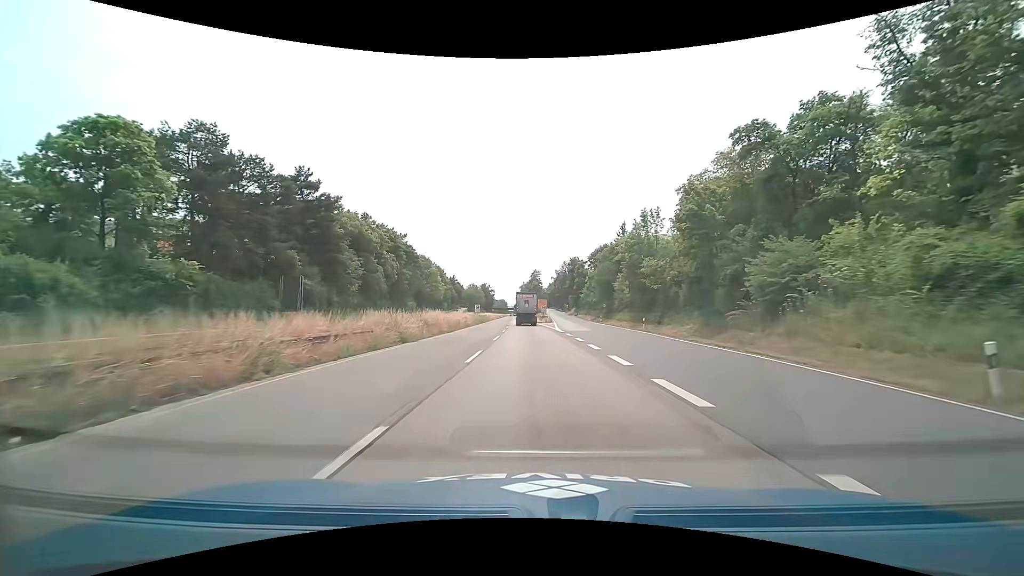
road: trunk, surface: asphalt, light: Day
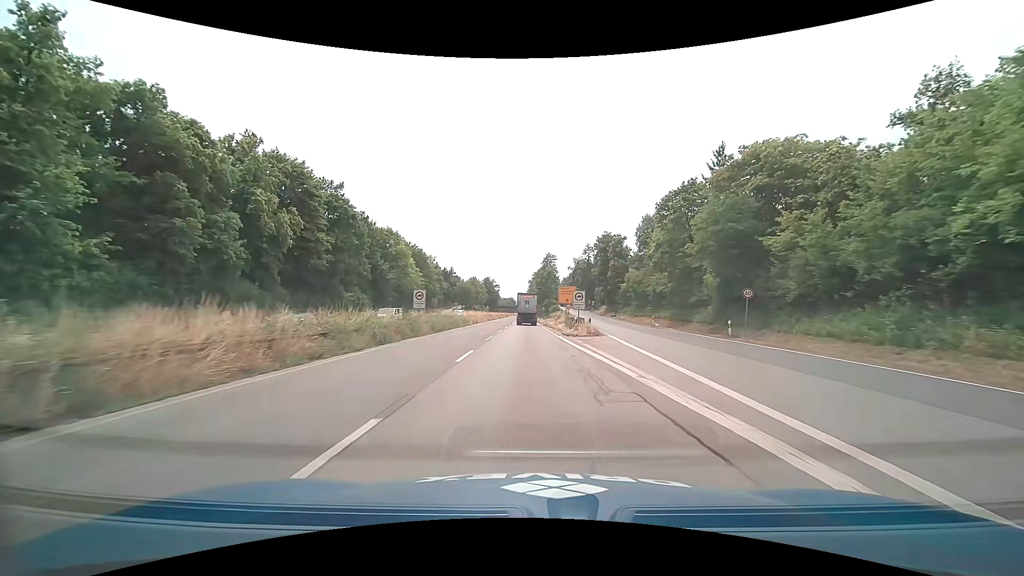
(-0.9, +48.3) m; -2°
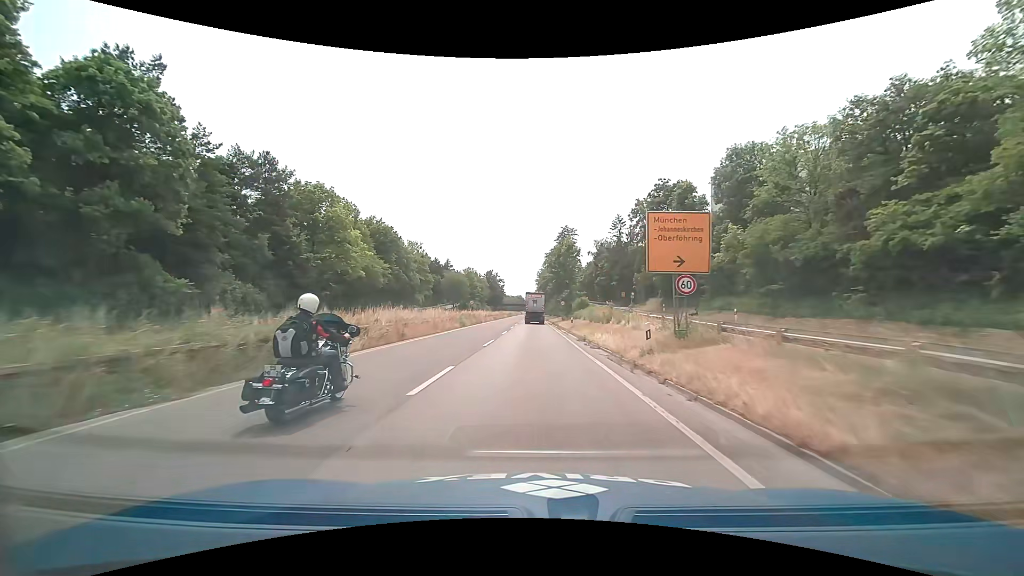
(-0.2, +39.9) m; -1°
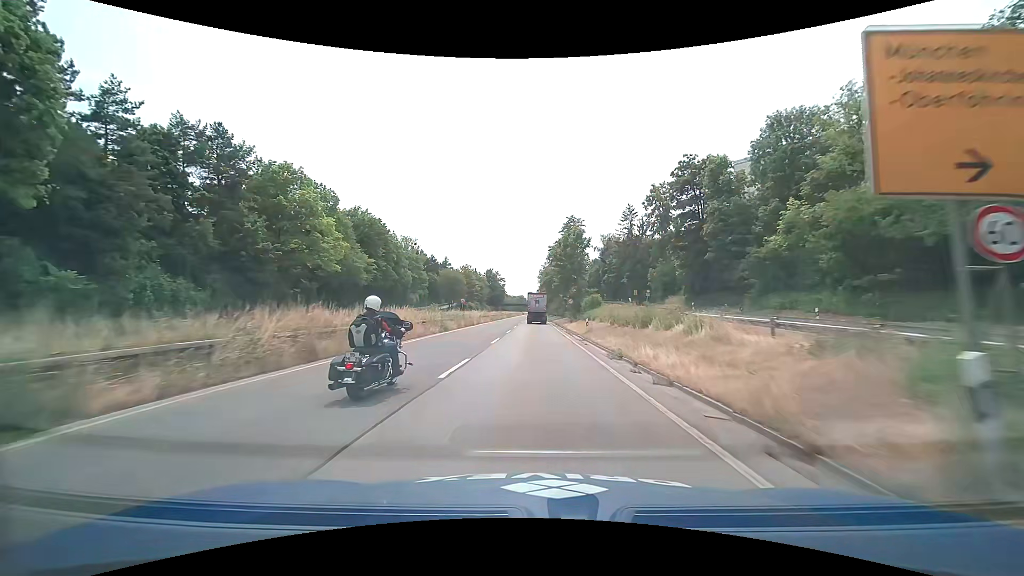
(0.0, +10.1) m; 0°
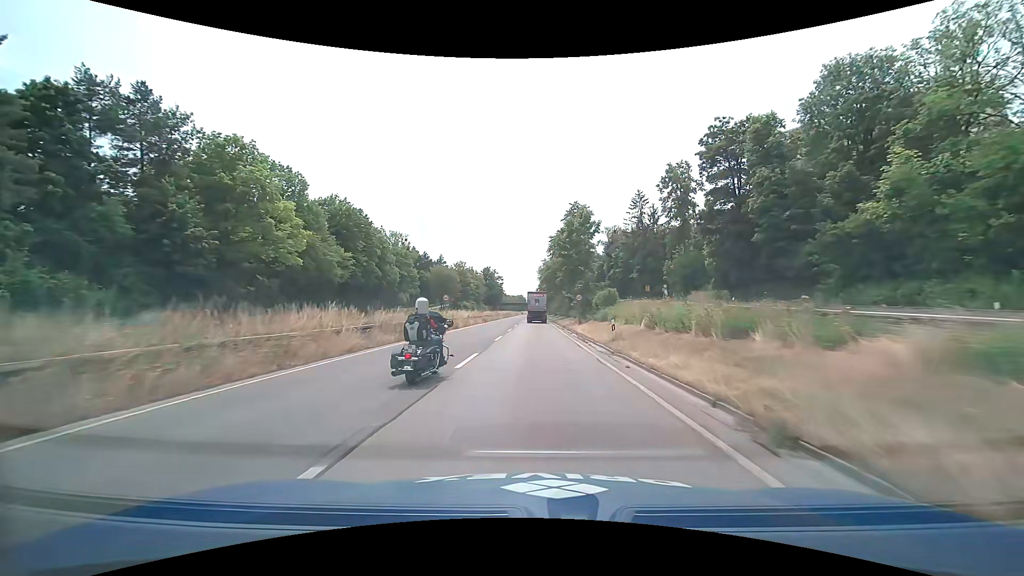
(0.0, +10.2) m; 0°
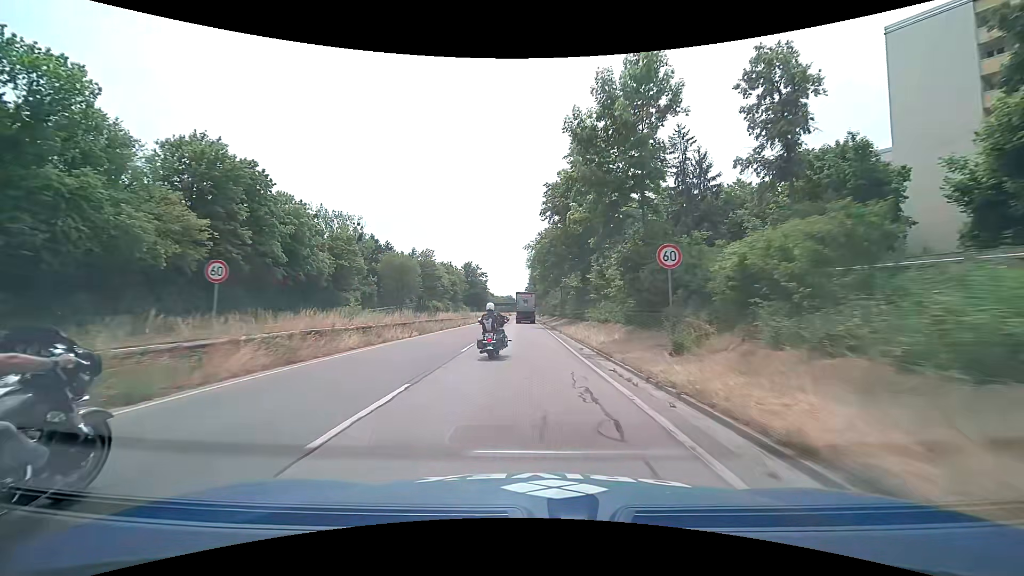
(+0.3, +31.0) m; +1°
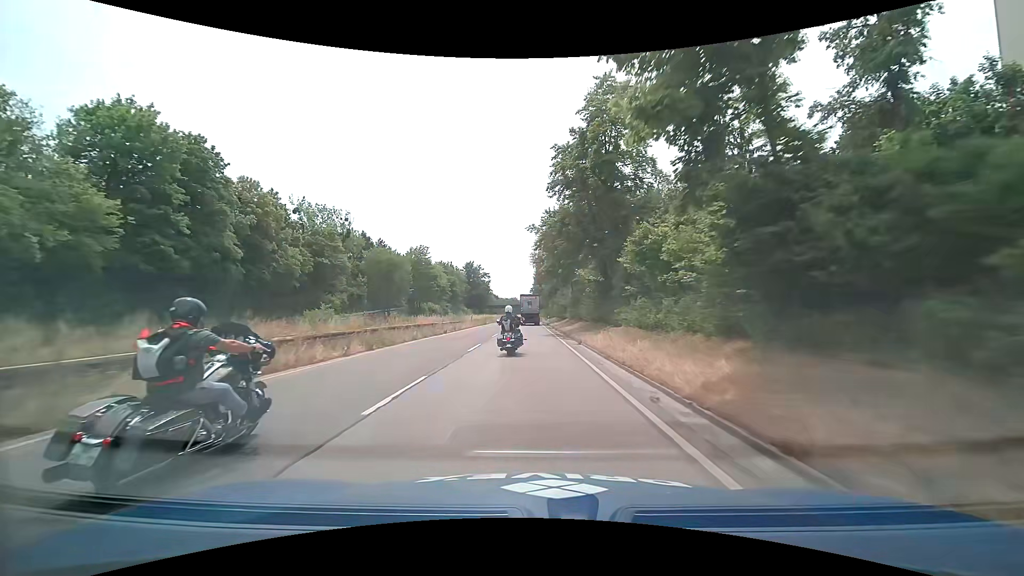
(-0.1, +10.5) m; -1°
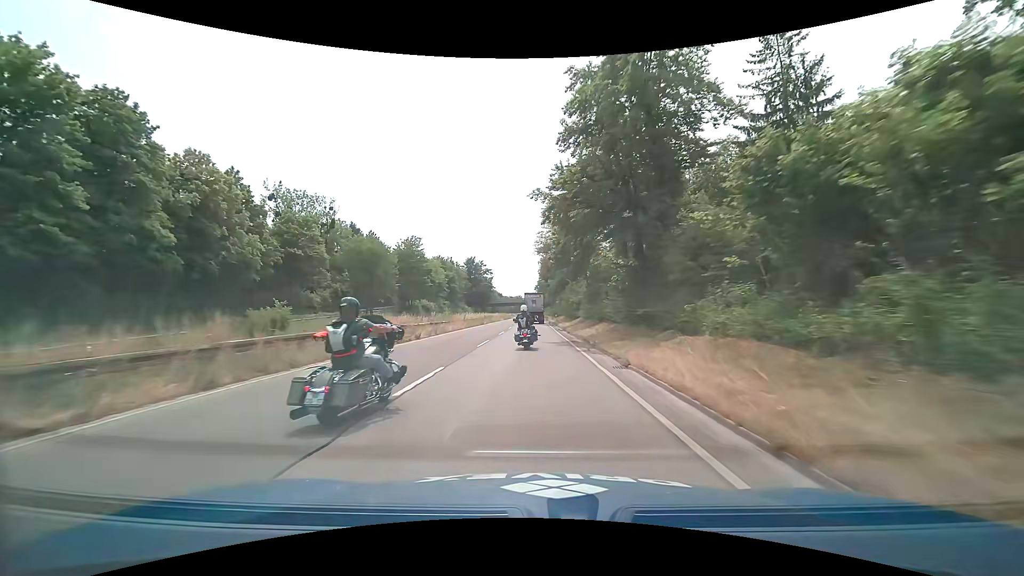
(0.0, +10.5) m; -1°
